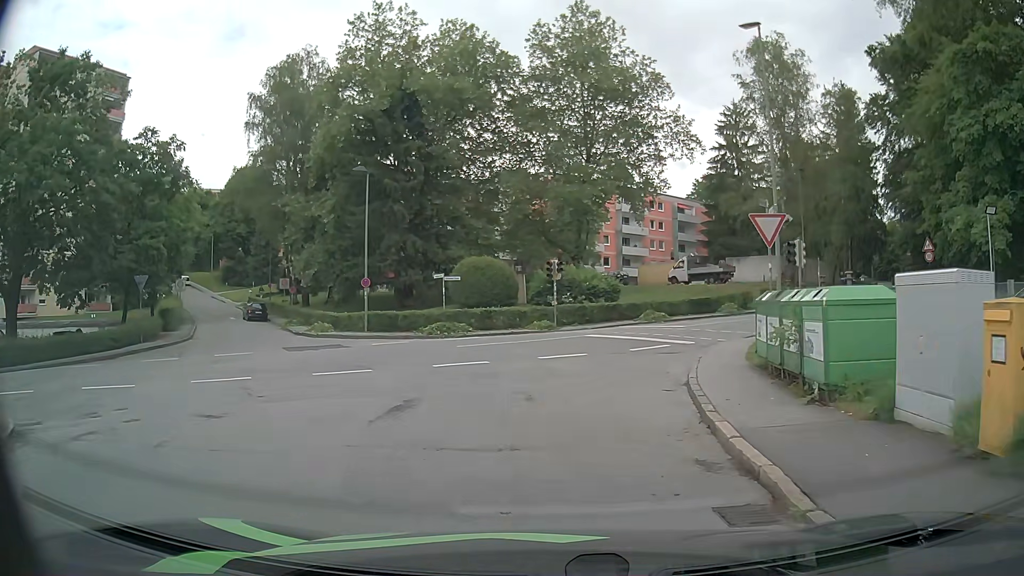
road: residential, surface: asphalt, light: Day
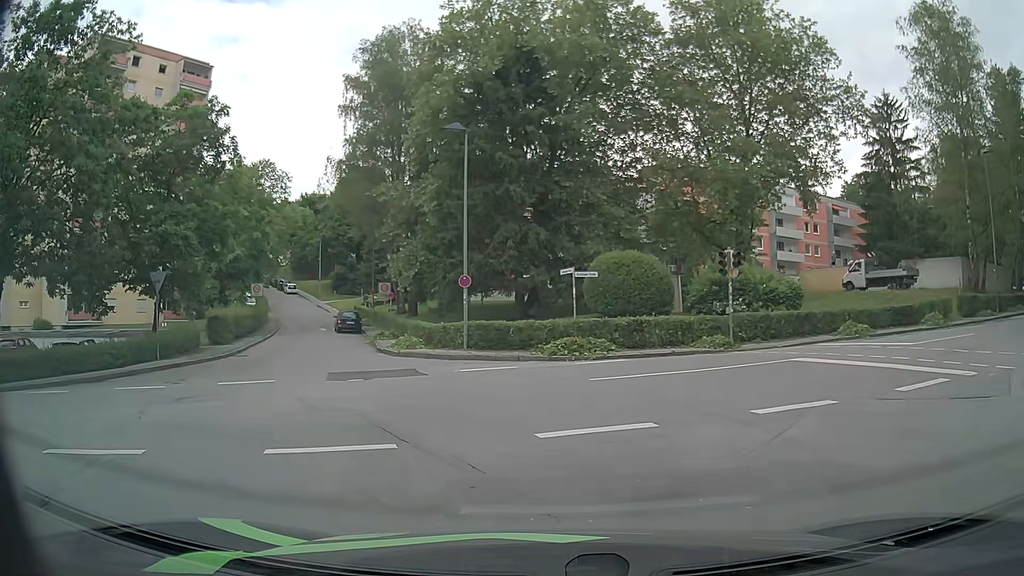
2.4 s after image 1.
(-0.8, +9.1) m; -12°
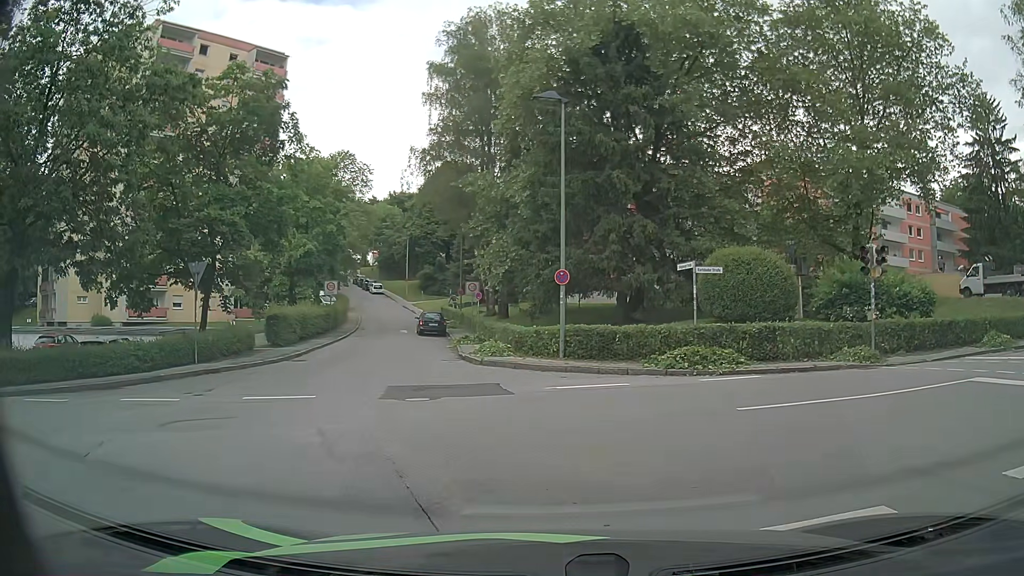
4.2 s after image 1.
(-0.3, +3.6) m; -6°
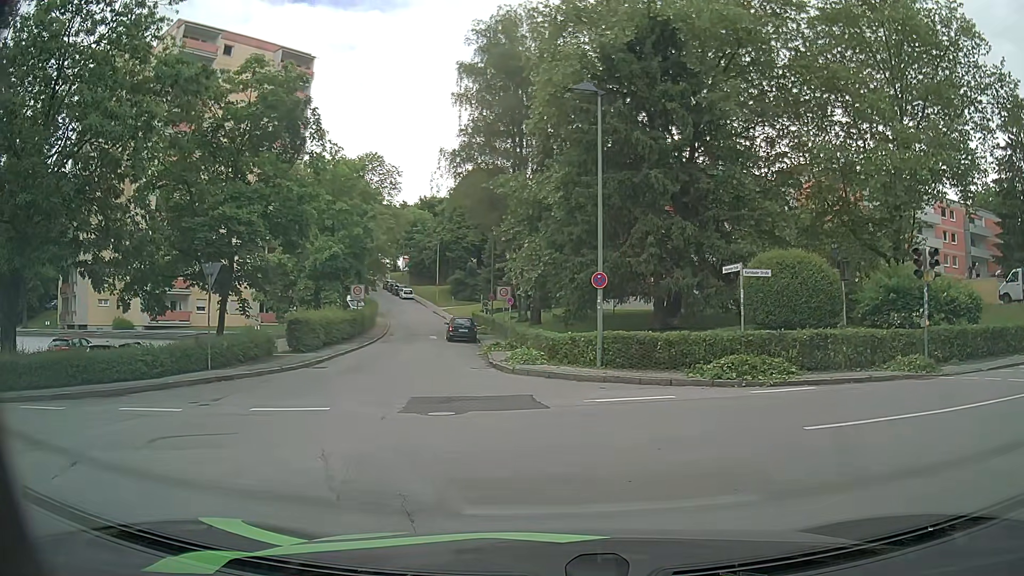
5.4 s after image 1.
(0.0, +1.3) m; -5°
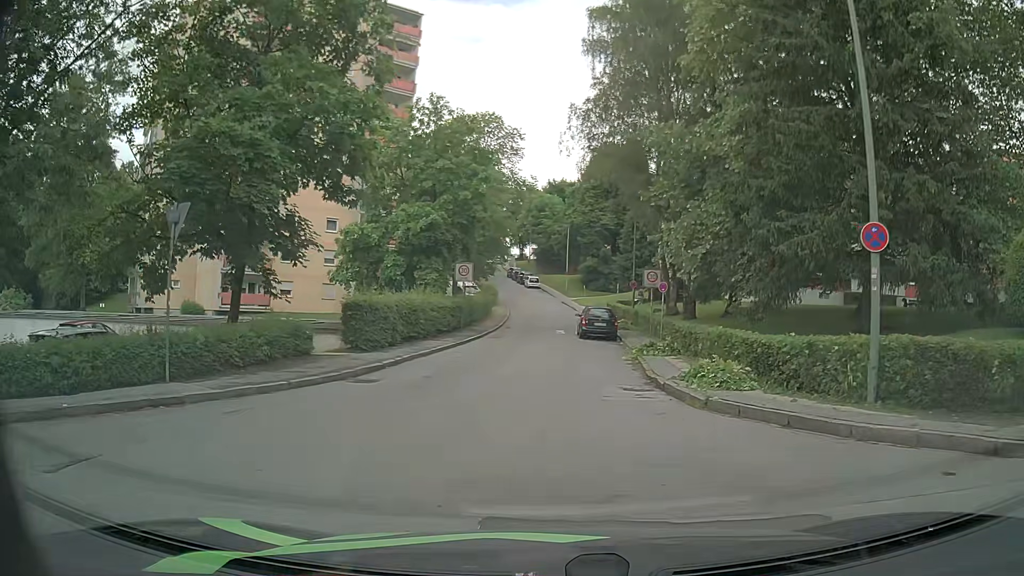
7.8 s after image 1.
(-1.1, +9.4) m; -11°
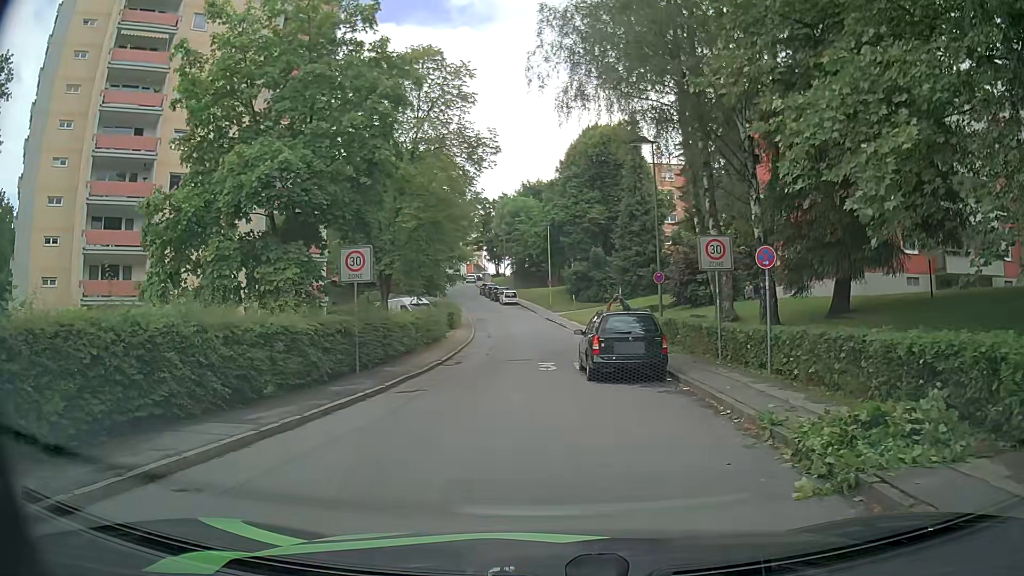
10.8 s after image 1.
(+0.2, +15.5) m; +3°
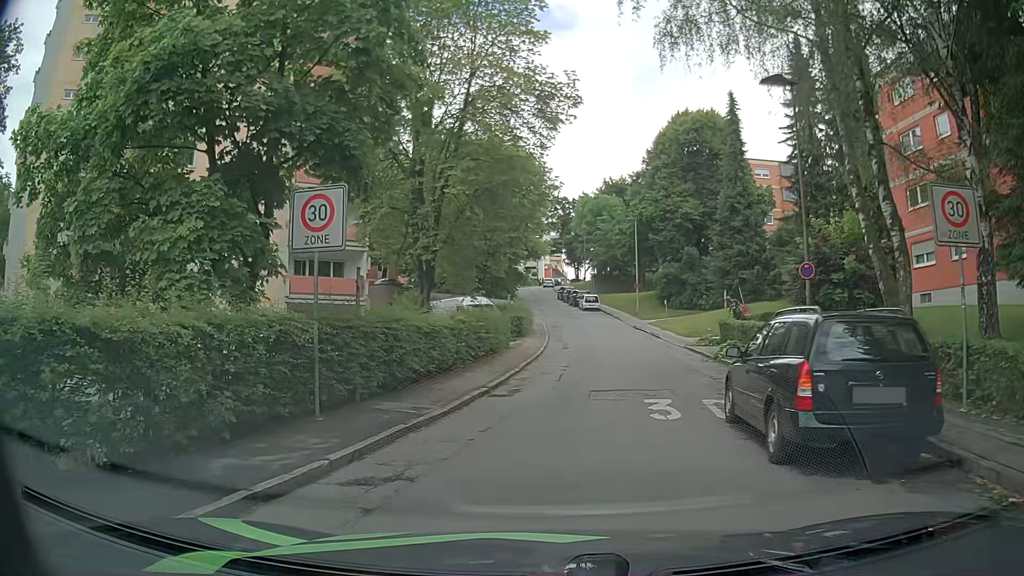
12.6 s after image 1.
(-0.6, +7.9) m; -8°
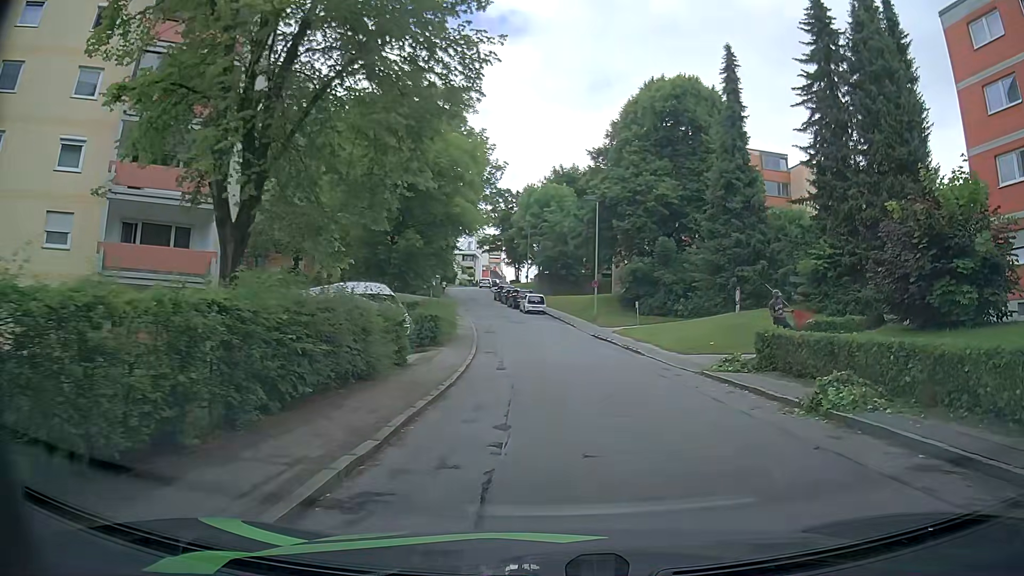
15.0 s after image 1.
(+0.1, +11.9) m; +6°
